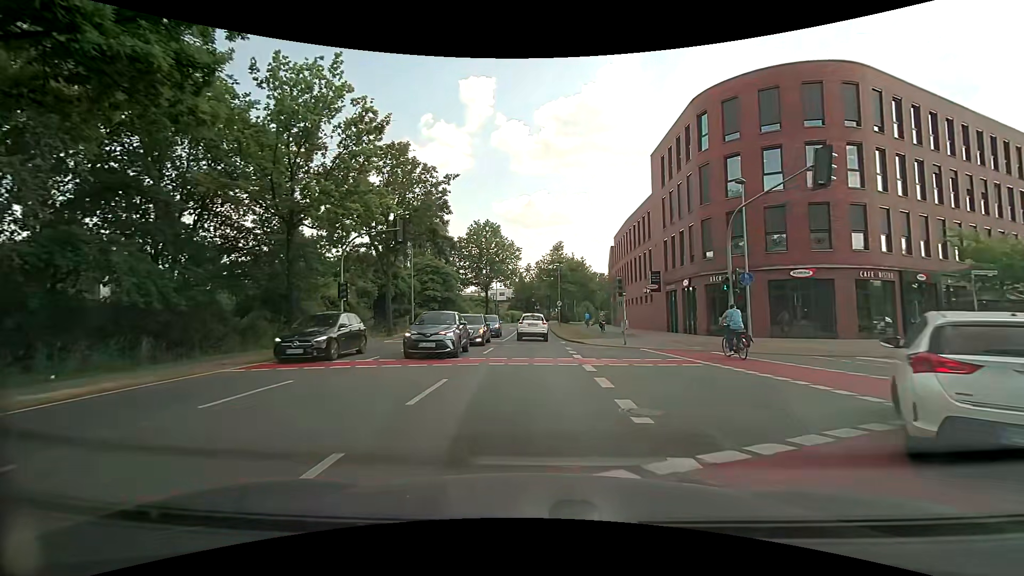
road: tertiary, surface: asphalt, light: Day
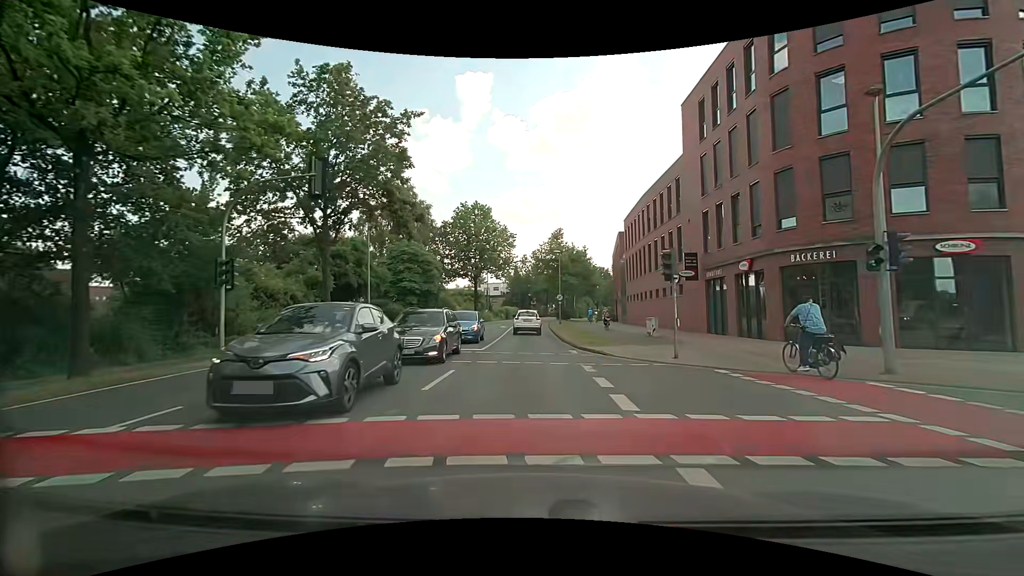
(+0.1, +9.5) m; +1°
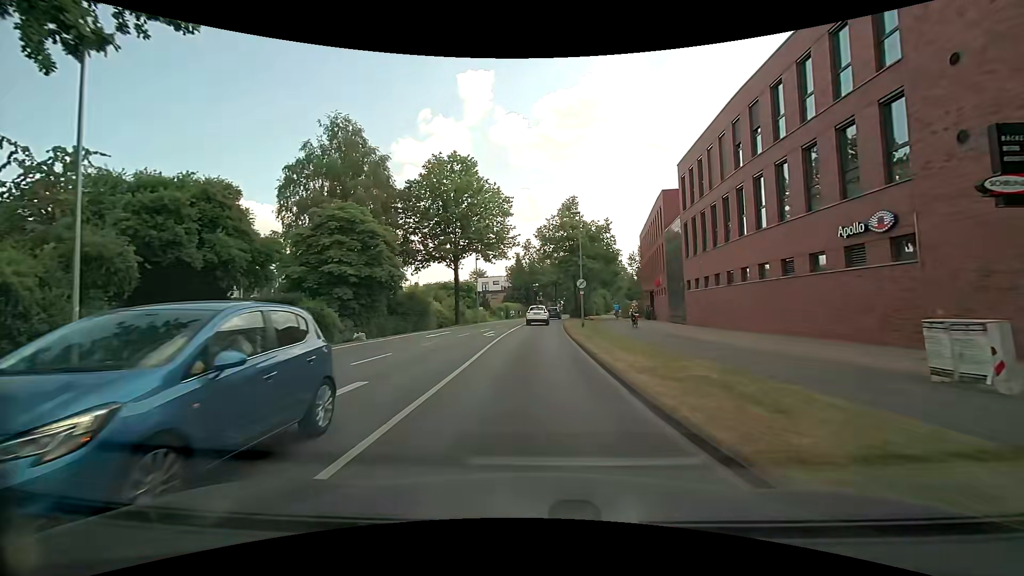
(-0.1, +19.2) m; -1°
(0, +10) (0, +20) (0, +30) (0, +40) (+1, +50) (+1, +60) (+2, +70) (+4, +80) (+6, +90) (+8, +99) m
